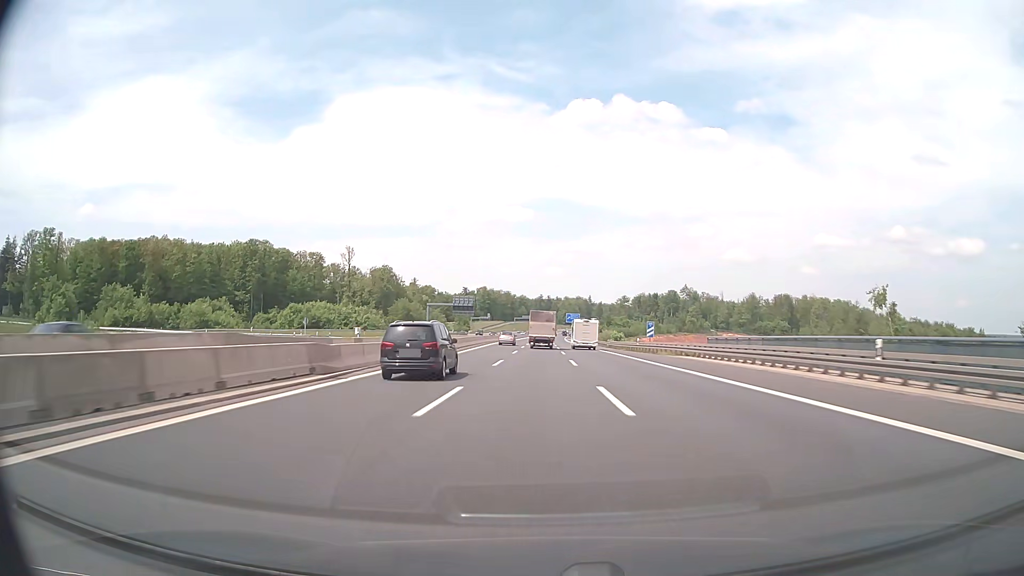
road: motorway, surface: asphalt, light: Day
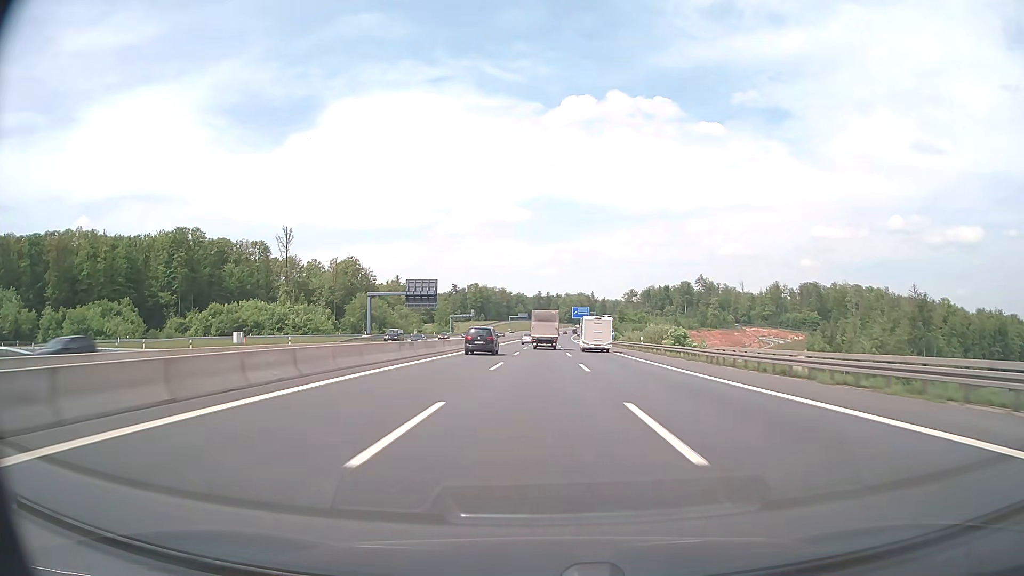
(0.0, +57.9) m; 0°
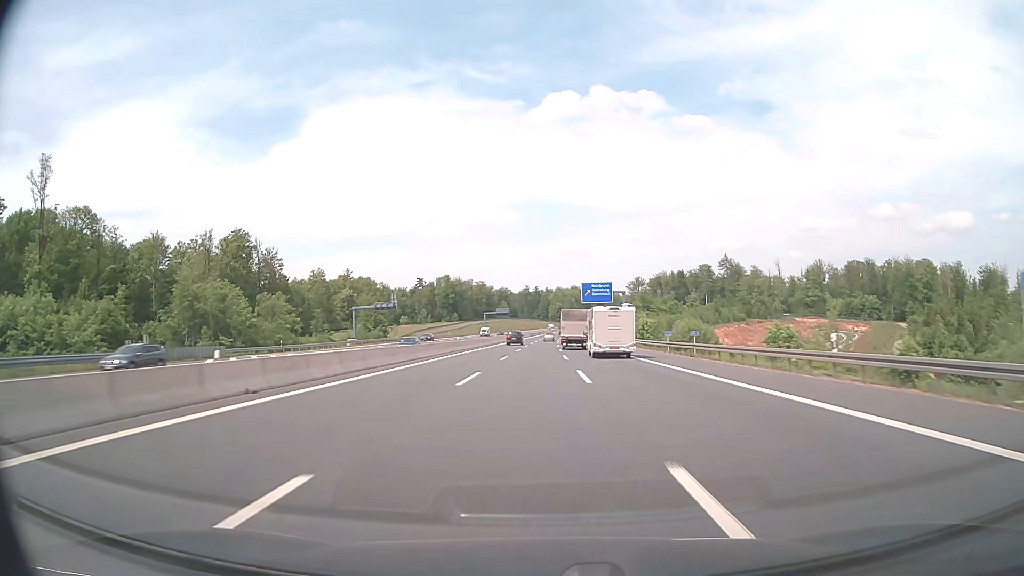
(+0.7, +95.9) m; +1°
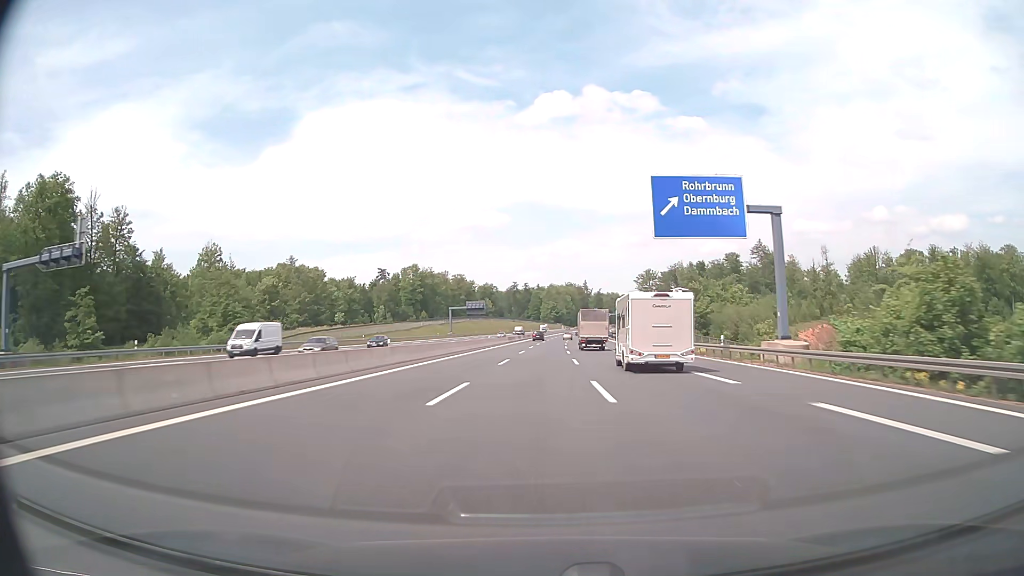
(+0.3, +76.9) m; +1°
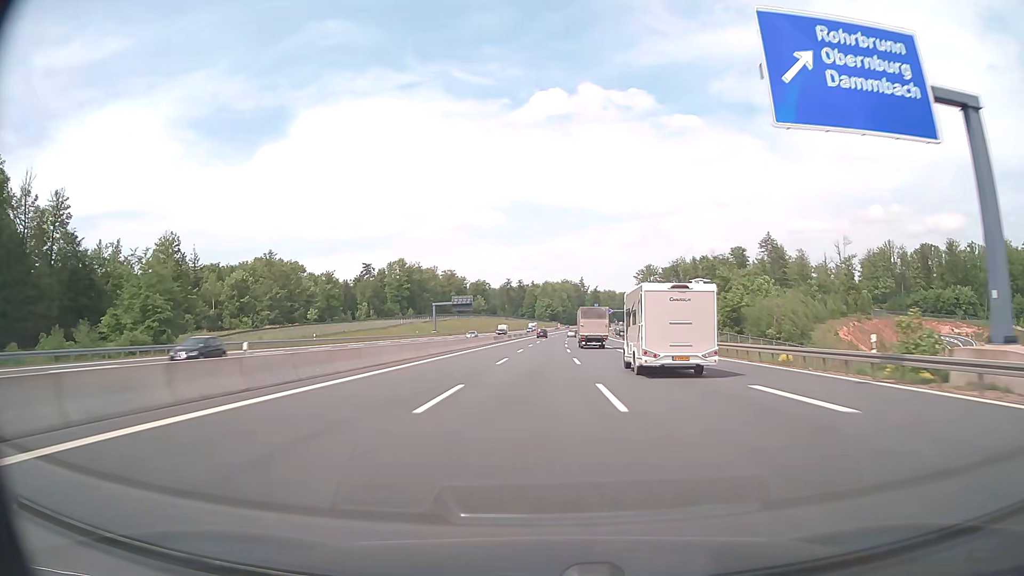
(+0.1, +19.3) m; 0°
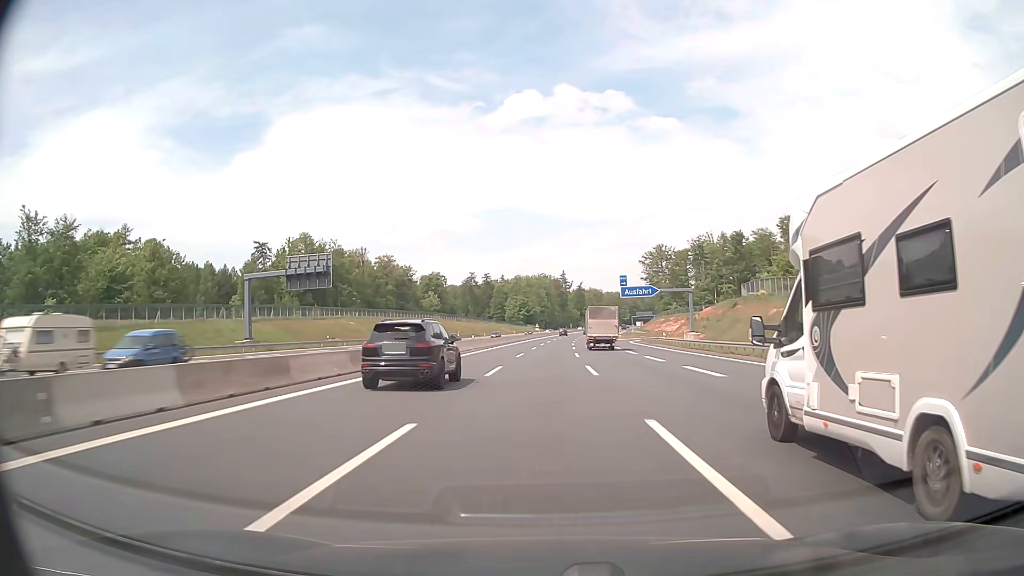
(+1.7, +96.9) m; +2°
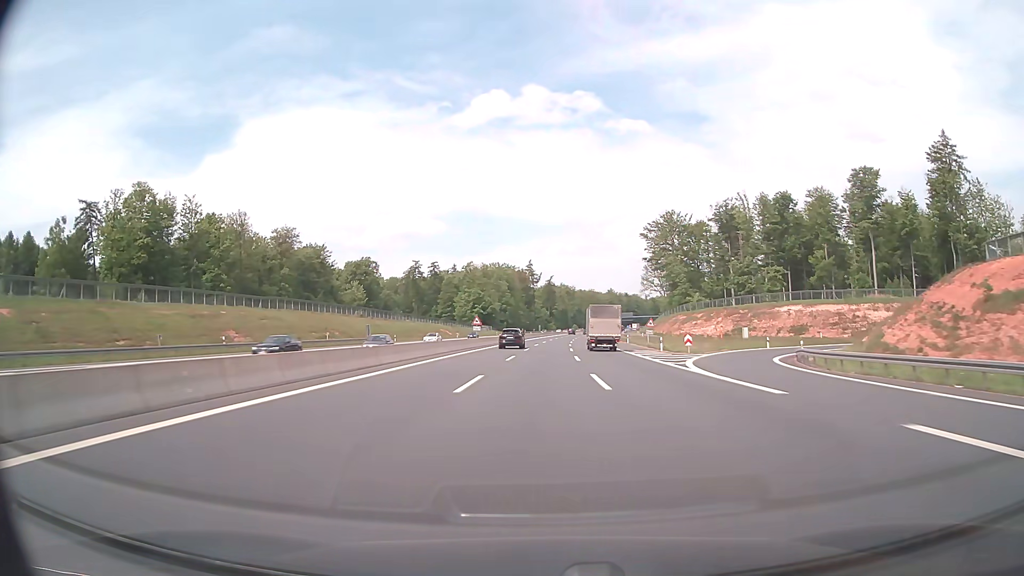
(+1.7, +77.7) m; +3°
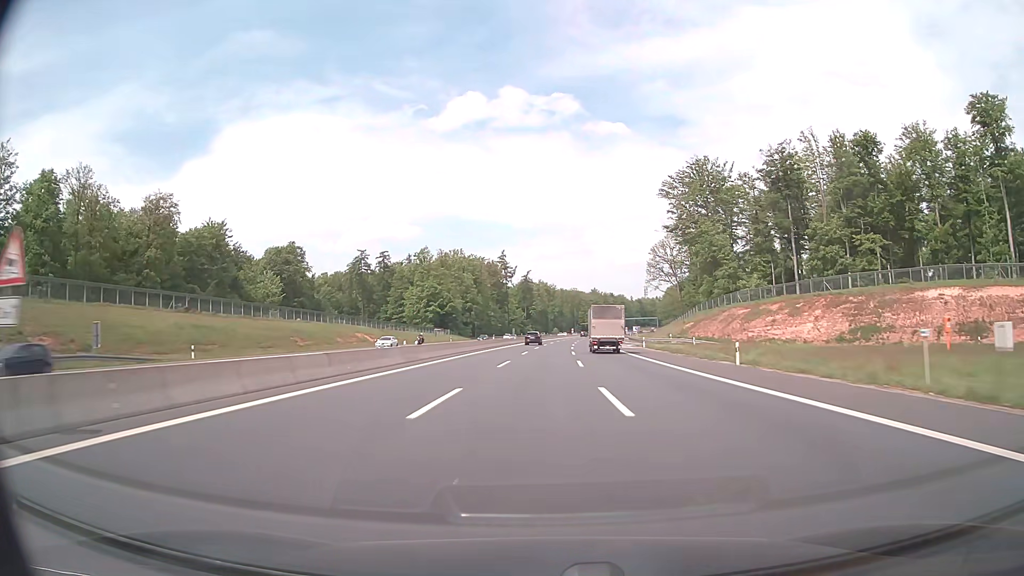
(+1.0, +58.2) m; +2°
(0, +10) (0, +20) (0, +30) (+1, +40) (+1, +50) (+1, +60) (+2, +70) (+2, +80) (+3, +90) (+3, +100) m
